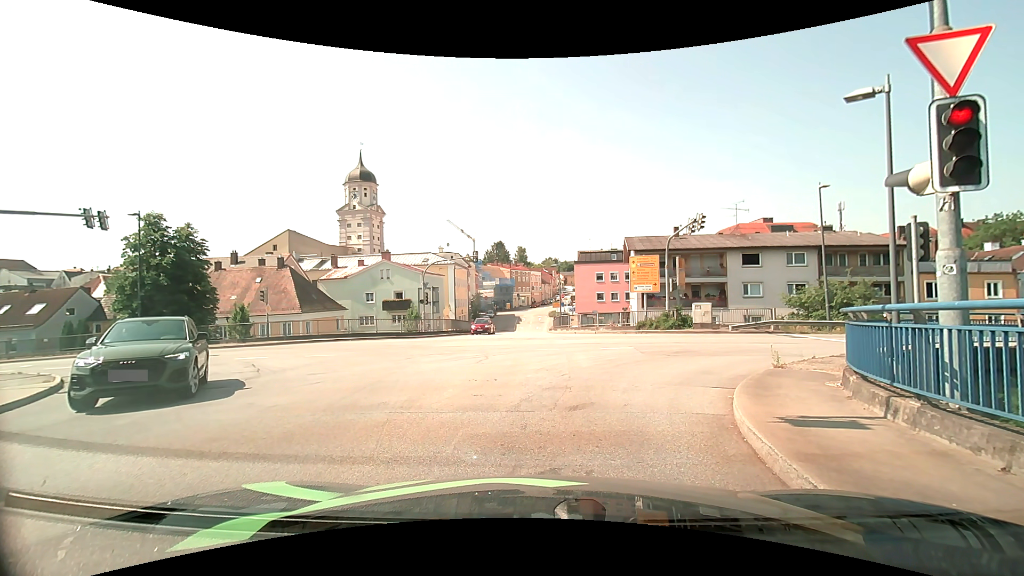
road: secondary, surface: asphalt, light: Day
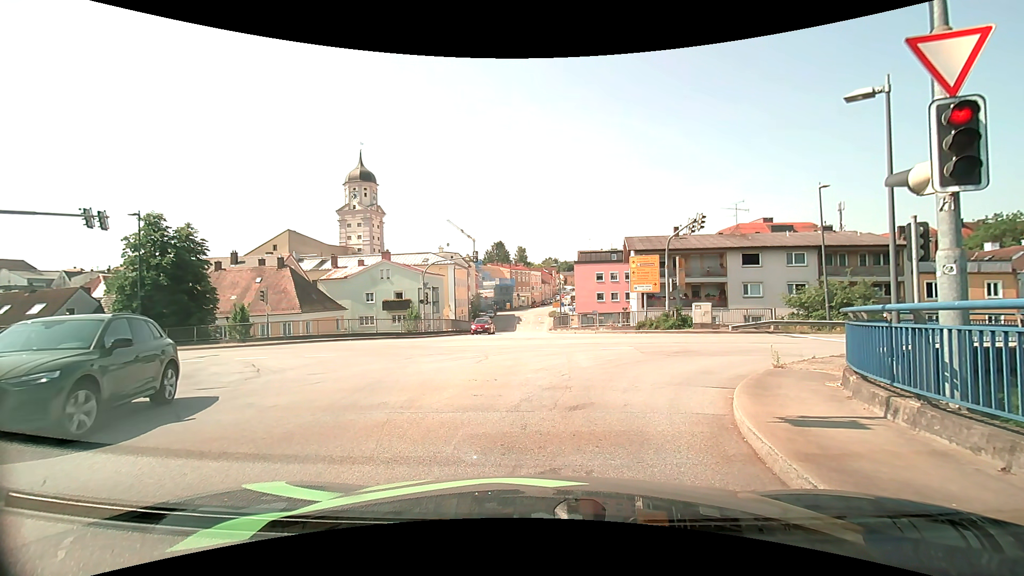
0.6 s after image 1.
(0.0, 0.0) m; 0°
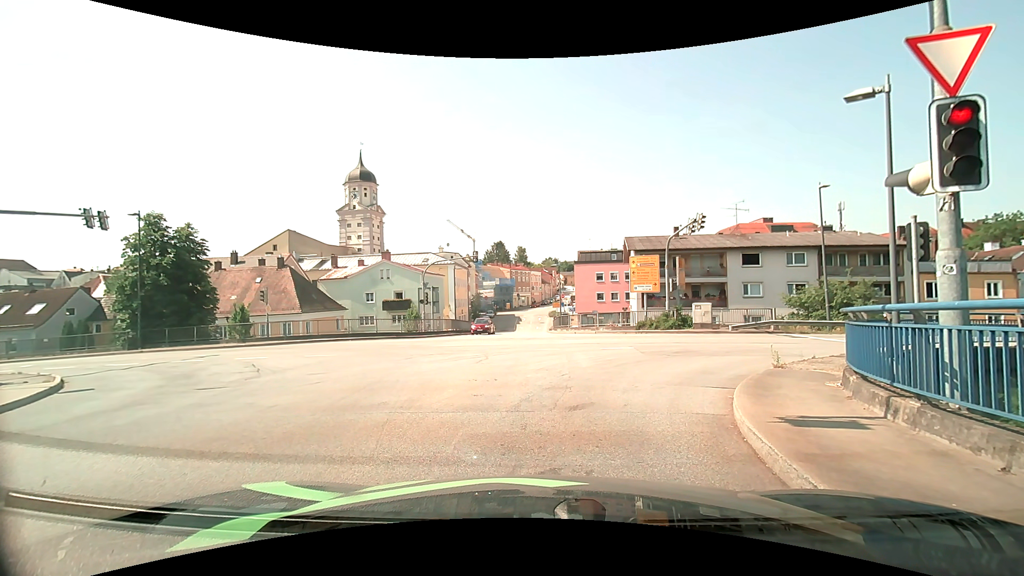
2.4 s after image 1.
(0.0, 0.0) m; 0°
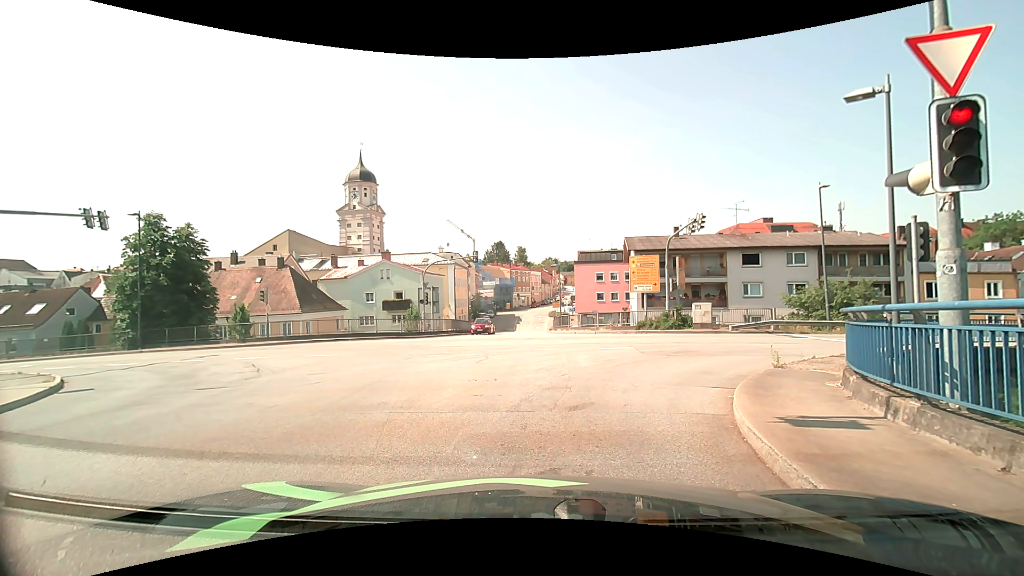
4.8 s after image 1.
(0.0, 0.0) m; 0°
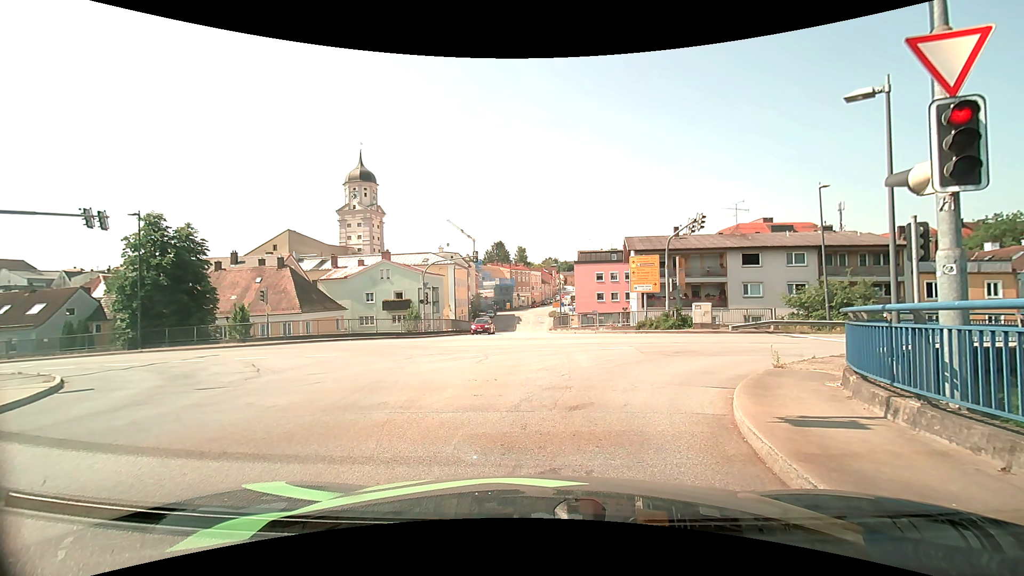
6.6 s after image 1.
(0.0, 0.0) m; 0°
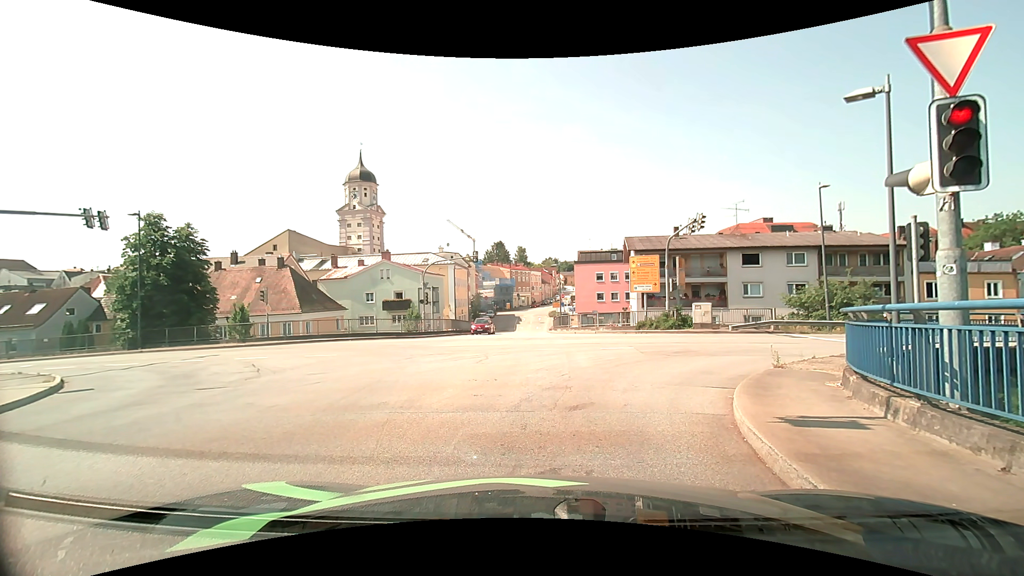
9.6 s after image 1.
(0.0, 0.0) m; 0°
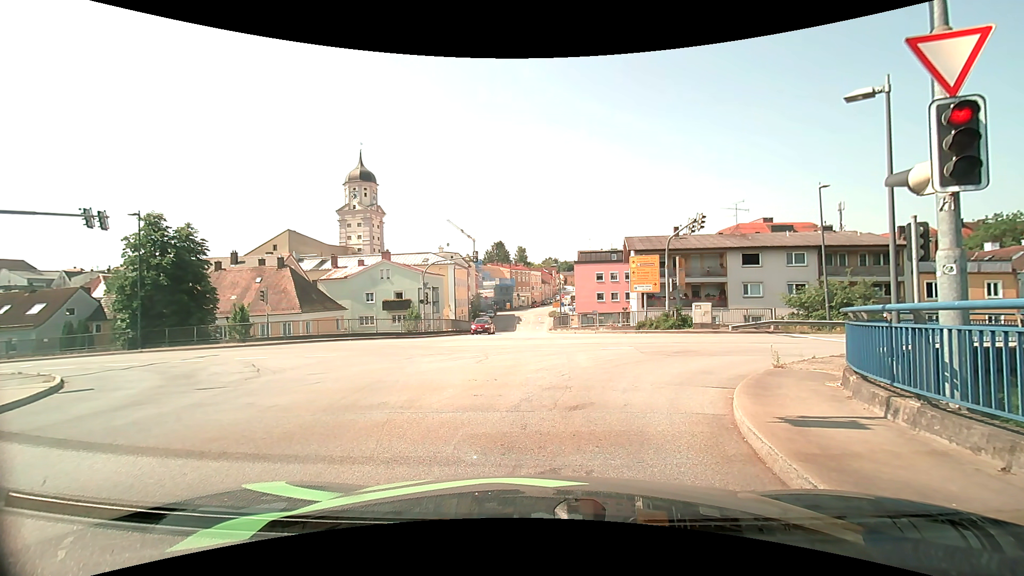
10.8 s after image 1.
(0.0, 0.0) m; 0°
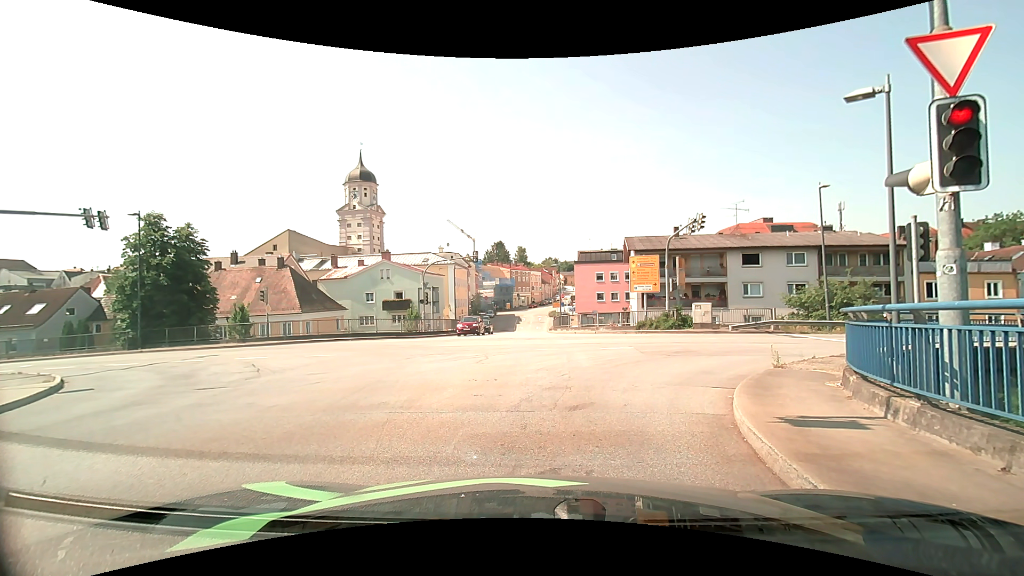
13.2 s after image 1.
(0.0, 0.0) m; 0°
